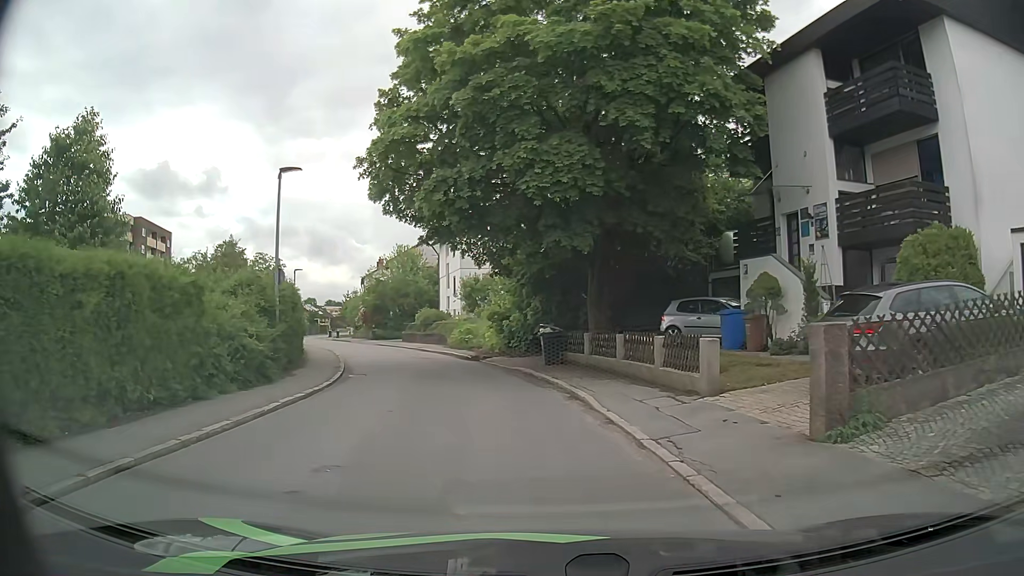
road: residential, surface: asphalt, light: Day
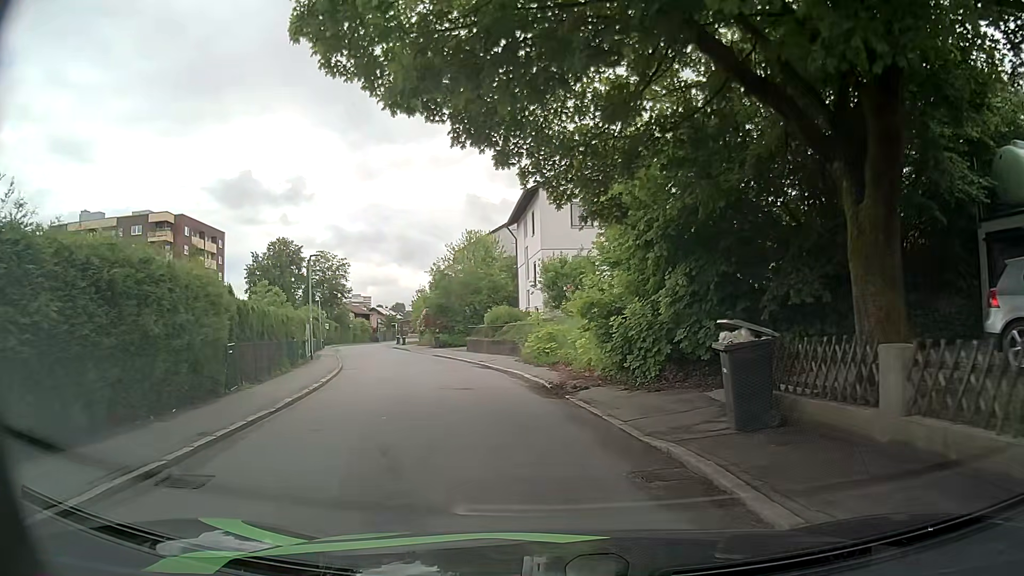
(-1.0, +13.3) m; -9°
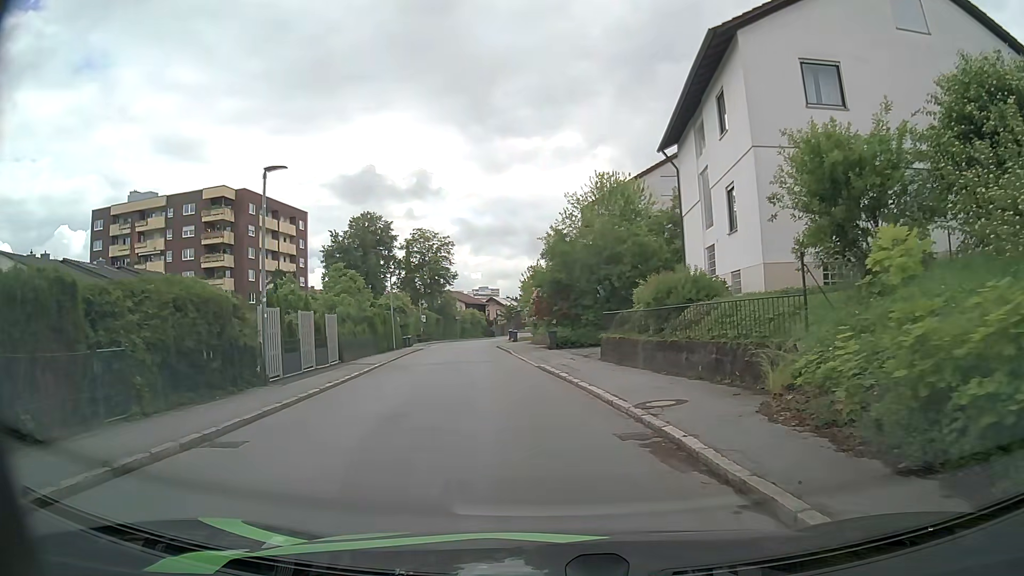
(-1.6, +18.6) m; -10°
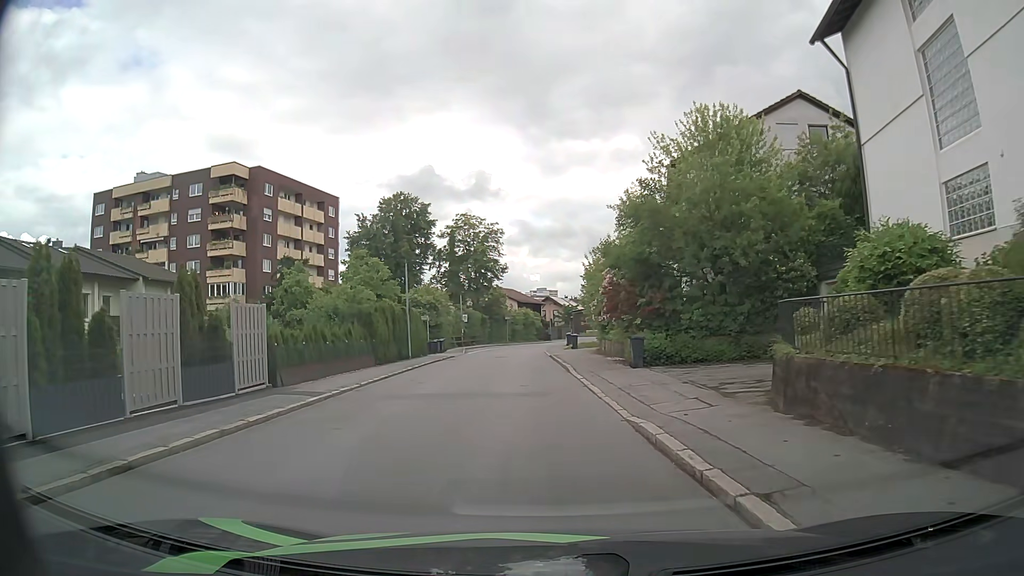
(-0.5, +12.4) m; -4°
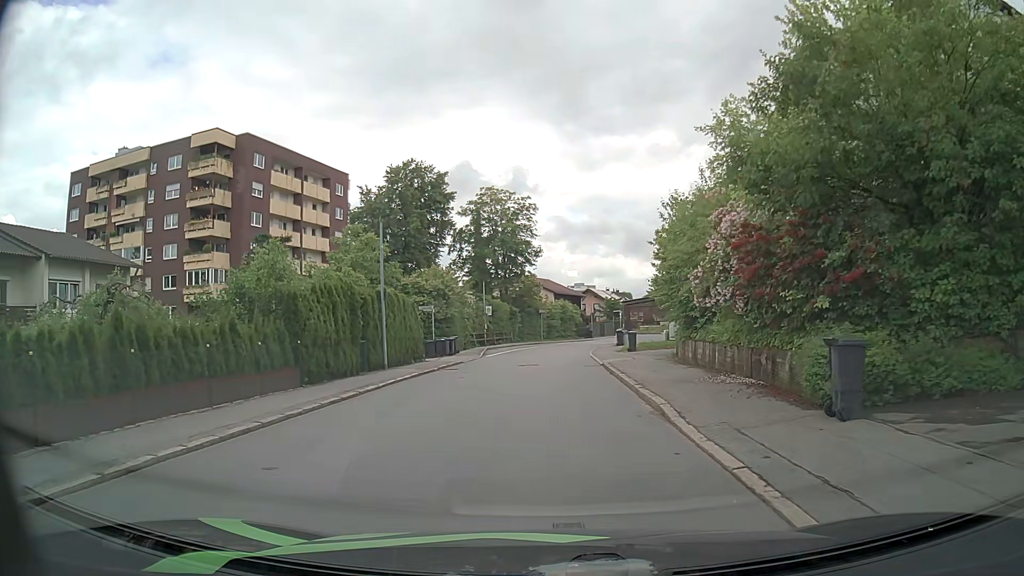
(-0.5, +12.1) m; -3°
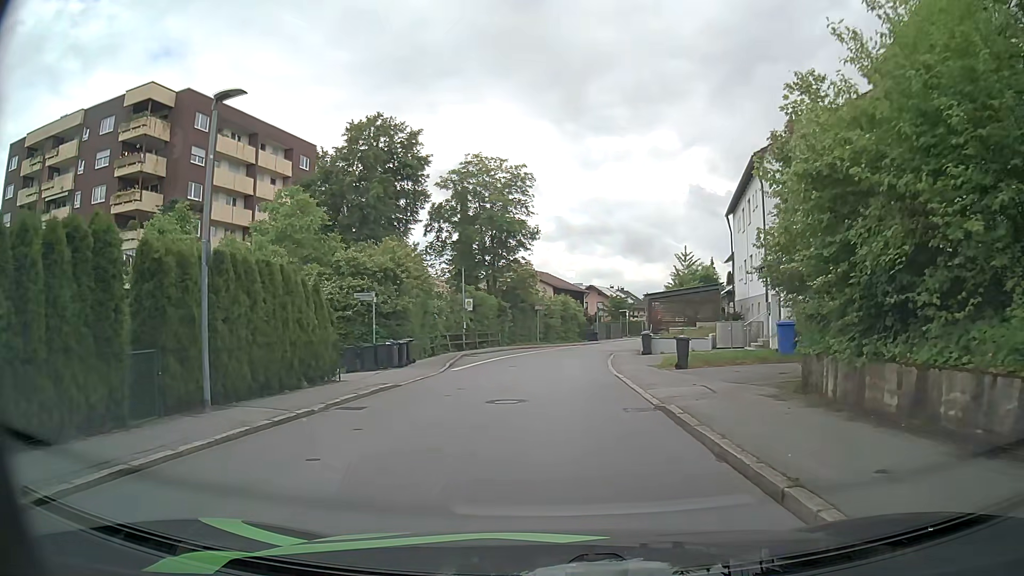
(-0.2, +12.1) m; -1°
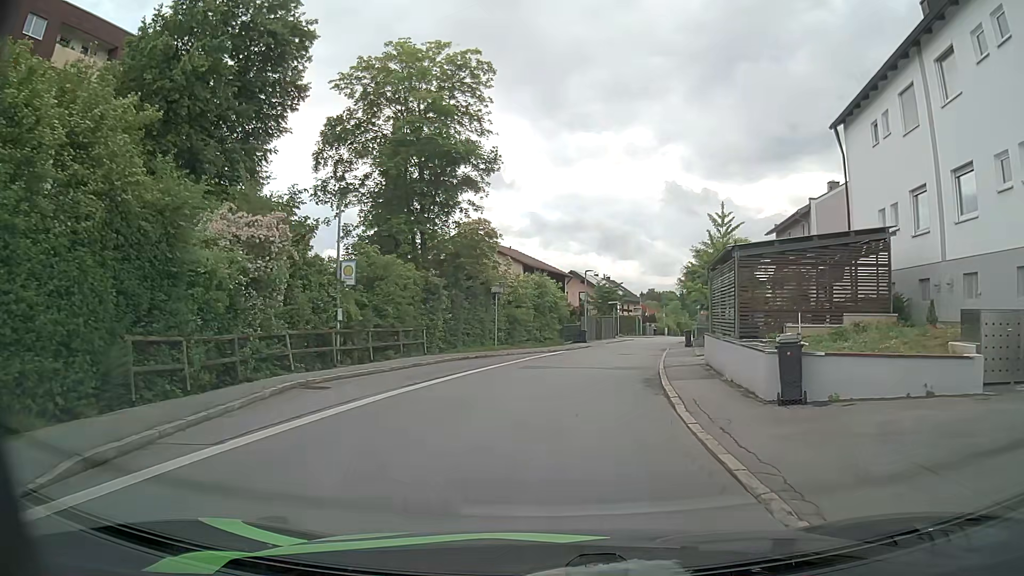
(+0.5, +20.4) m; +3°
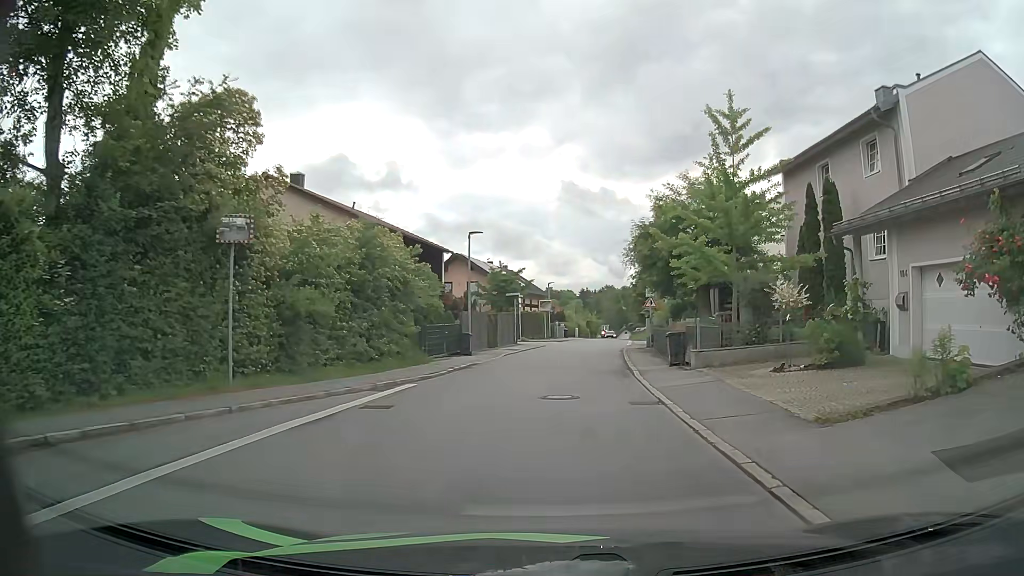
(+1.3, +19.8) m; +9°
(0, +10) (+1, +20) (+2, +30) (+3, +40) (+4, +50) (+5, +60) (+6, +70) (+7, +80) (+8, +90) (+9, +99) m
